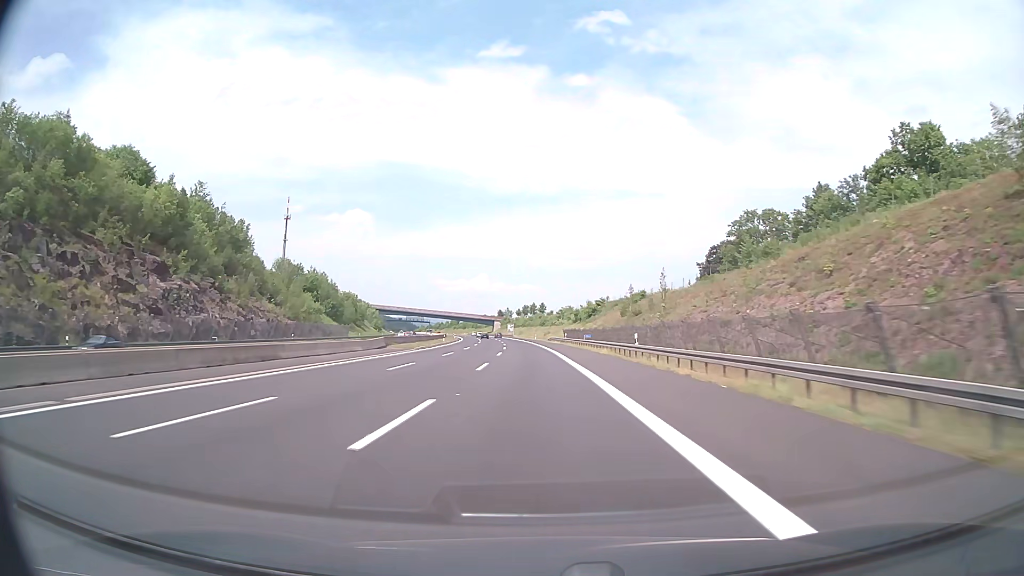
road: motorway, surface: asphalt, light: Day
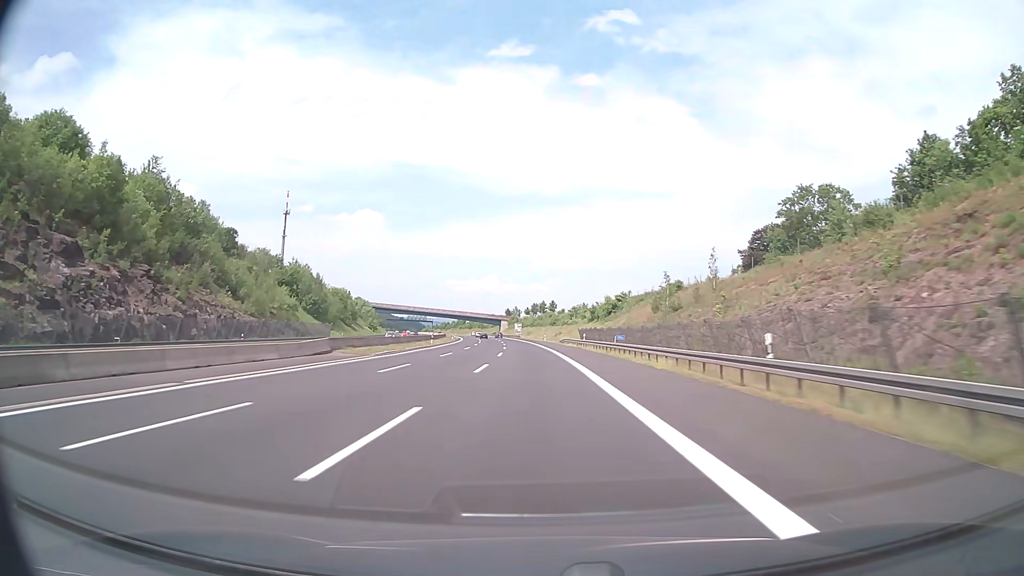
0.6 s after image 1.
(-0.2, +19.4) m; -1°
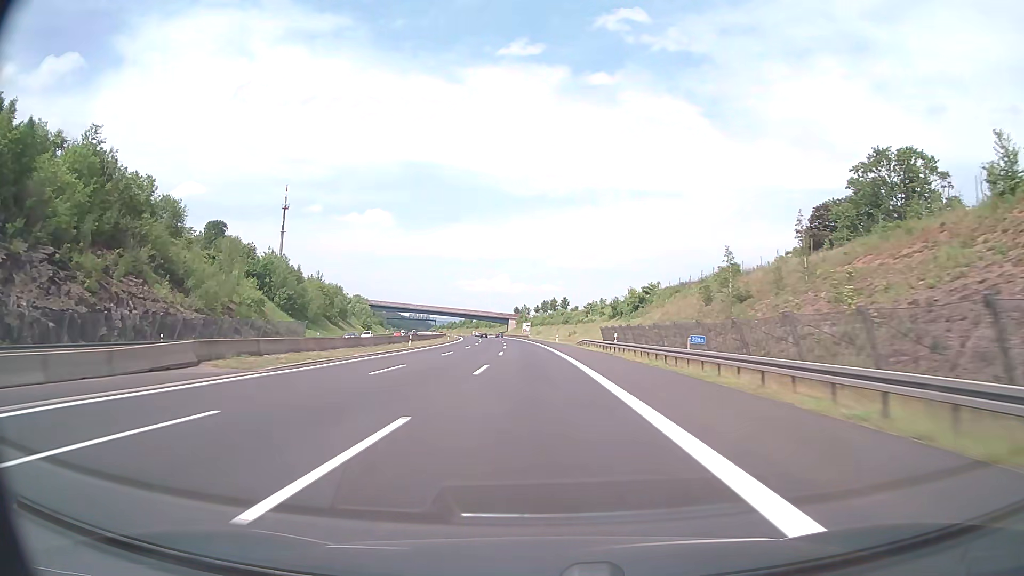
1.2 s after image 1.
(-0.1, +19.4) m; -1°
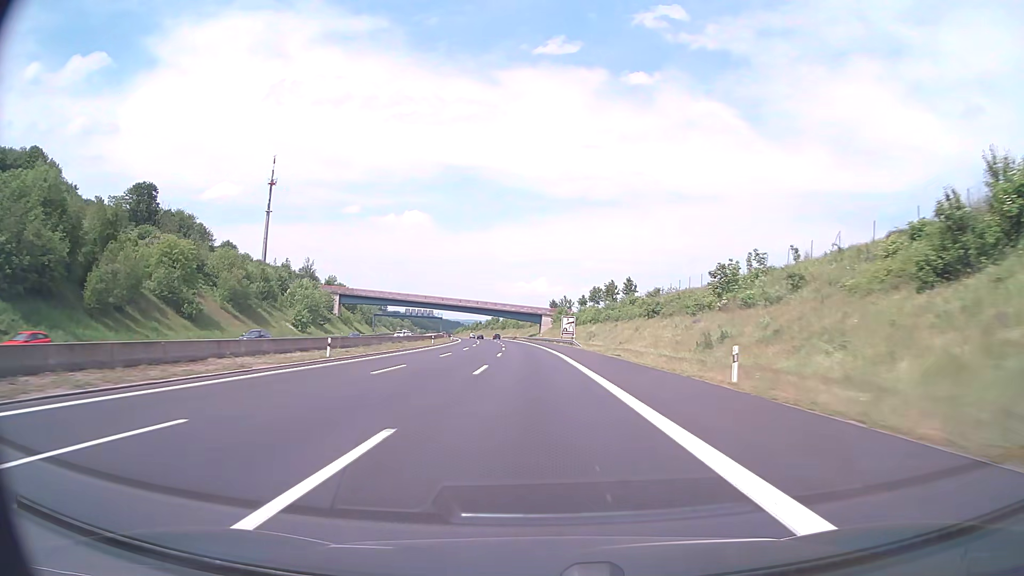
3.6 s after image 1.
(-2.3, +77.8) m; -4°
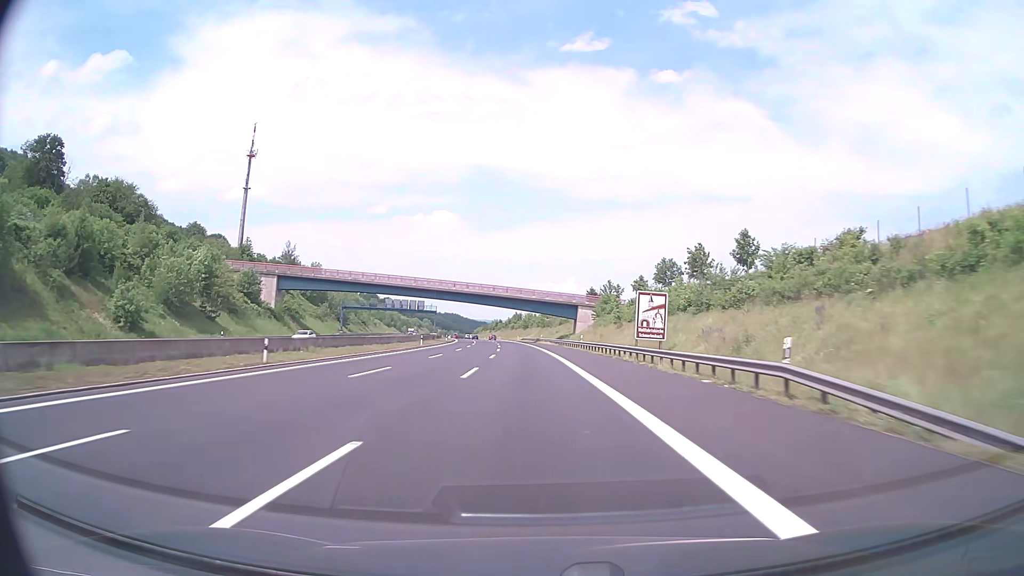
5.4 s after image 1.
(-1.0, +58.6) m; -2°
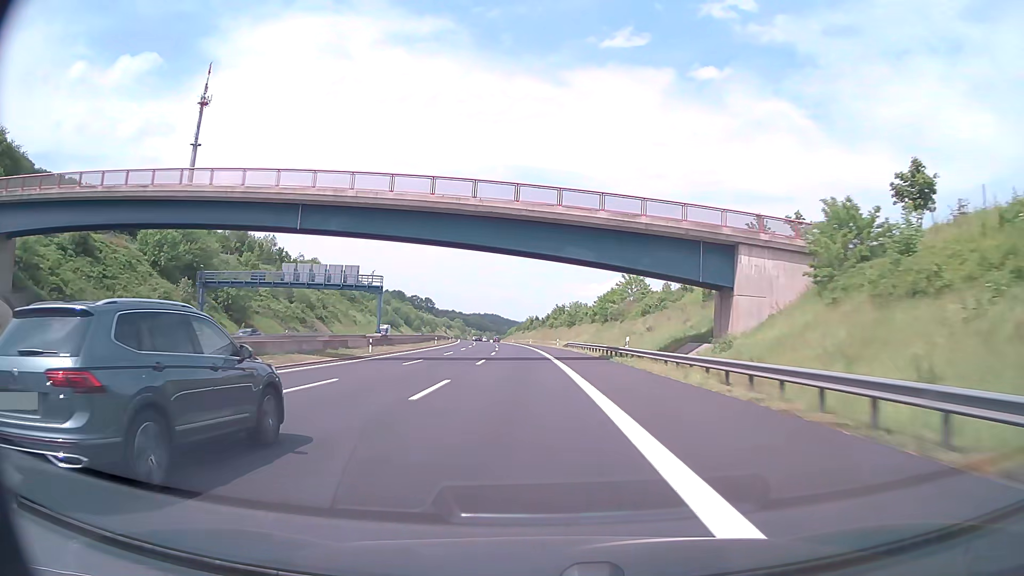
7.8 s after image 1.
(-2.4, +78.3) m; -4°
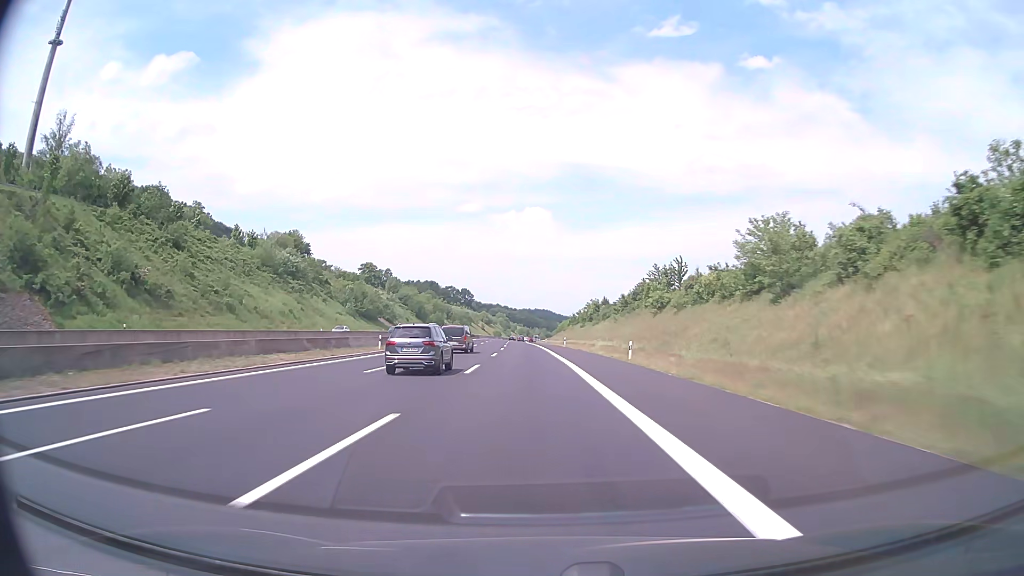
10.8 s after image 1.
(-4.3, +98.5) m; -5°
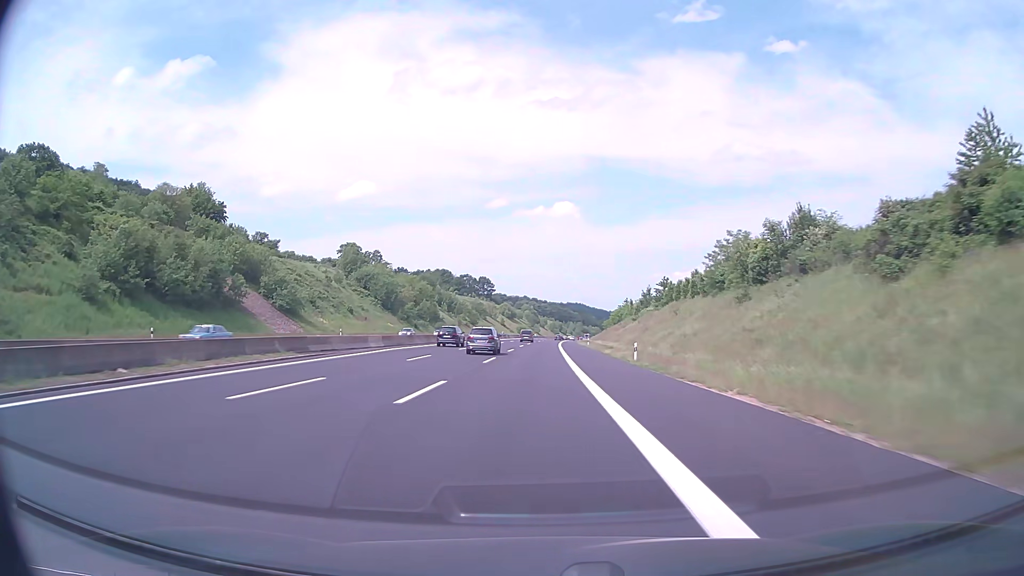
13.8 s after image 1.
(-2.5, +99.7) m; -3°
(0, +10) (0, +20) (0, +30) (0, +40) (0, +50) (0, +60) (0, +70) (0, +80) (+1, +90) (+1, +100) m
